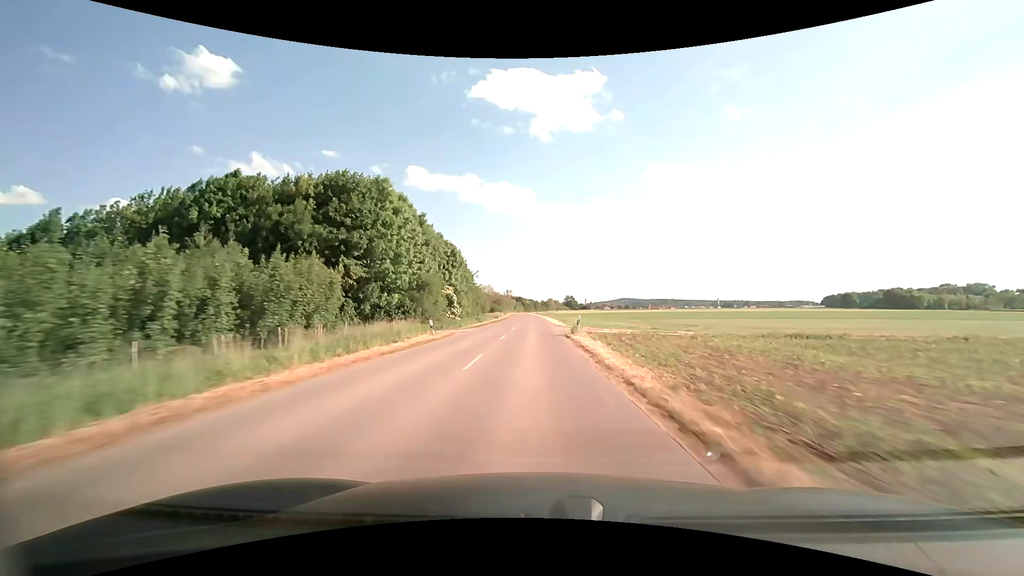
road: tertiary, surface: asphalt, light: Day
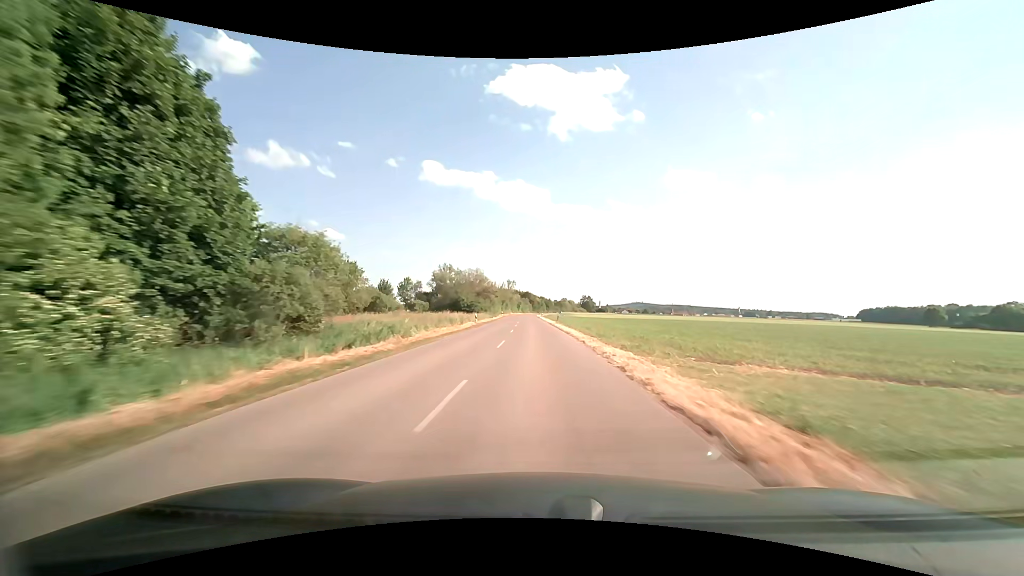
(-0.9, +78.2) m; -1°
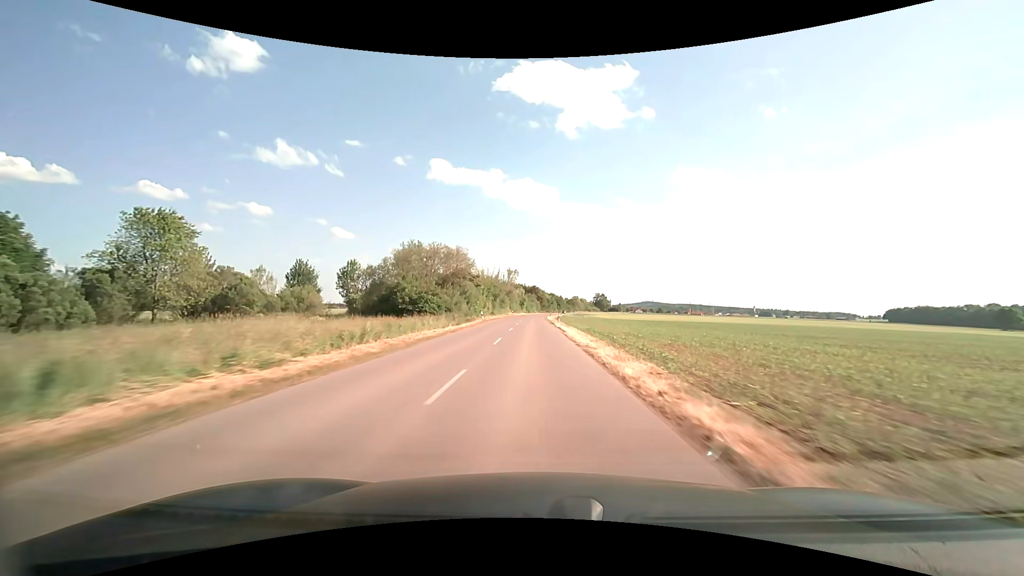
(-0.4, +46.7) m; -1°
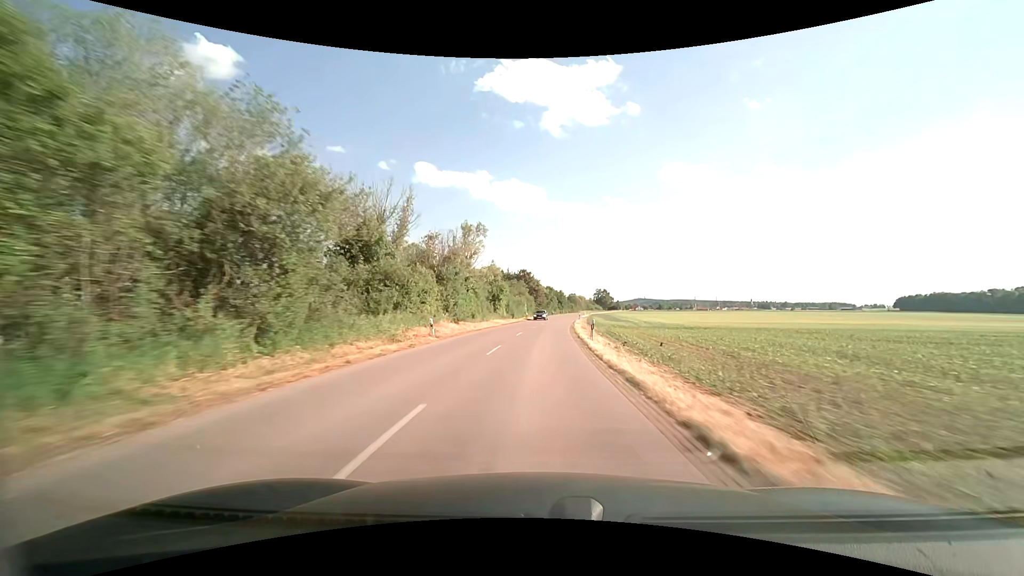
(-0.5, +76.2) m; +1°
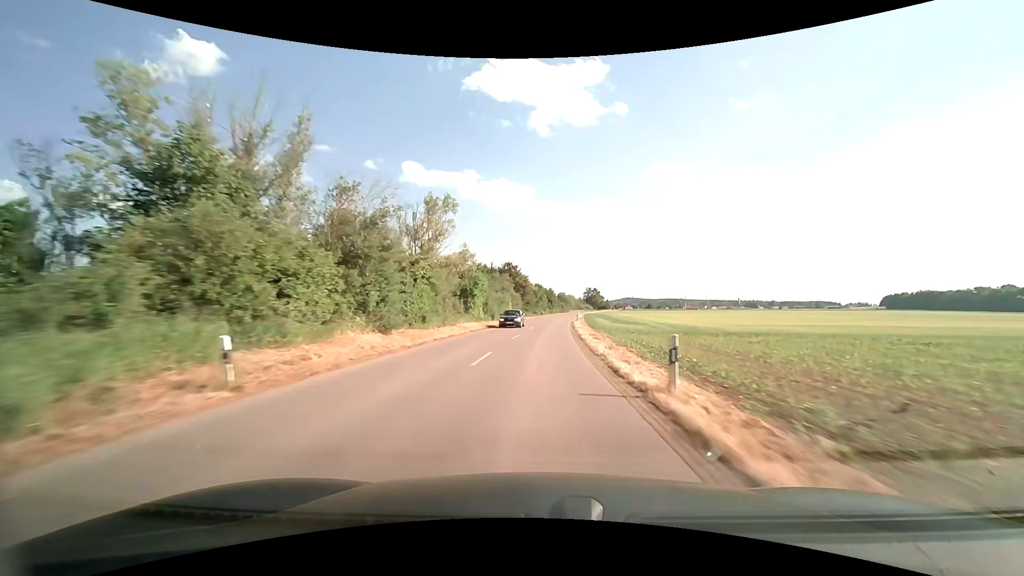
(+0.2, +15.0) m; +1°
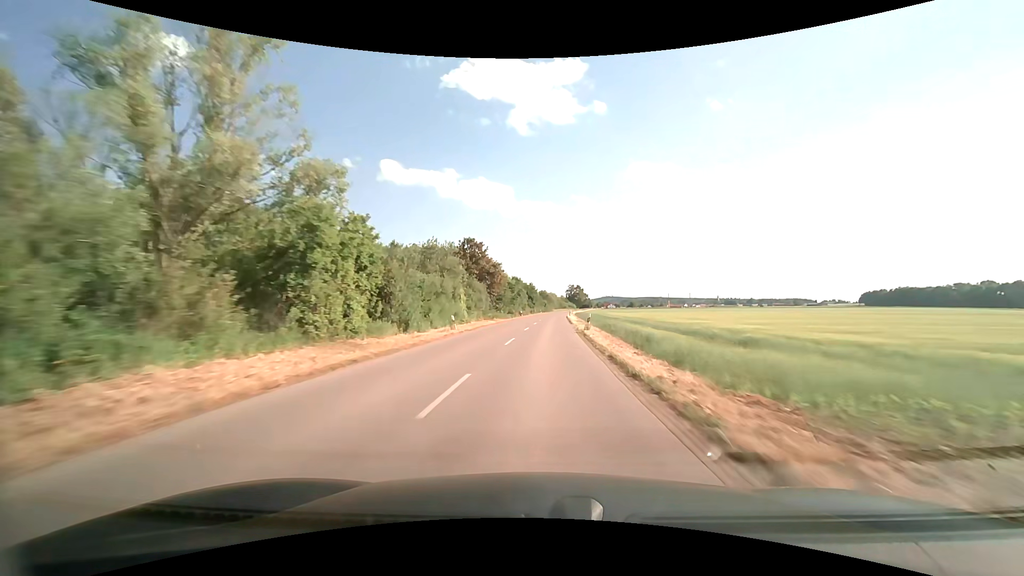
(+0.6, +30.0) m; +2°
(0, +10) (0, +20) (0, +30) (+1, +40) (+1, +50) (+2, +60) (+2, +70) (+3, +80) (+4, +90) (+4, +100) m
